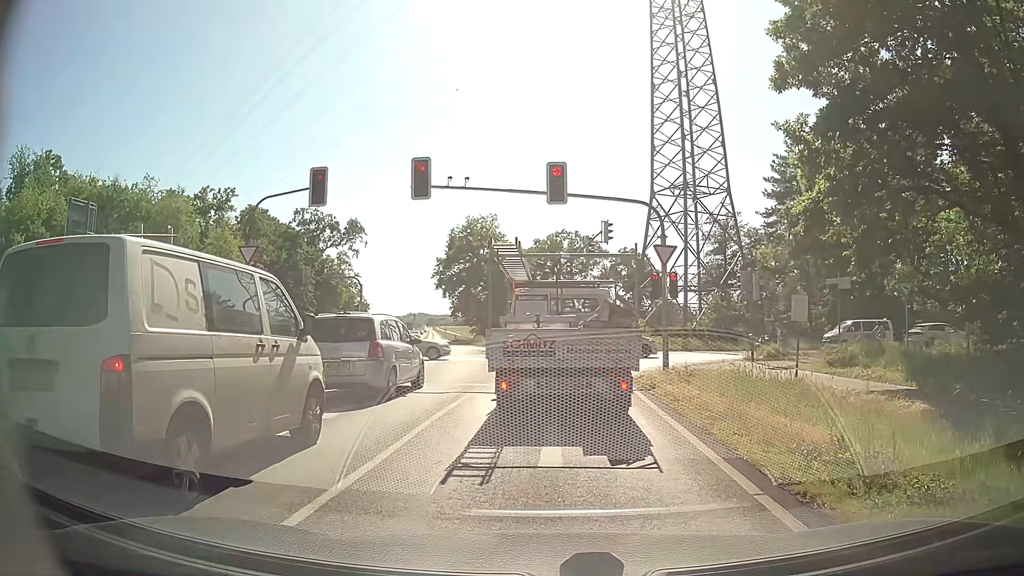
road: secondary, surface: asphalt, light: Day
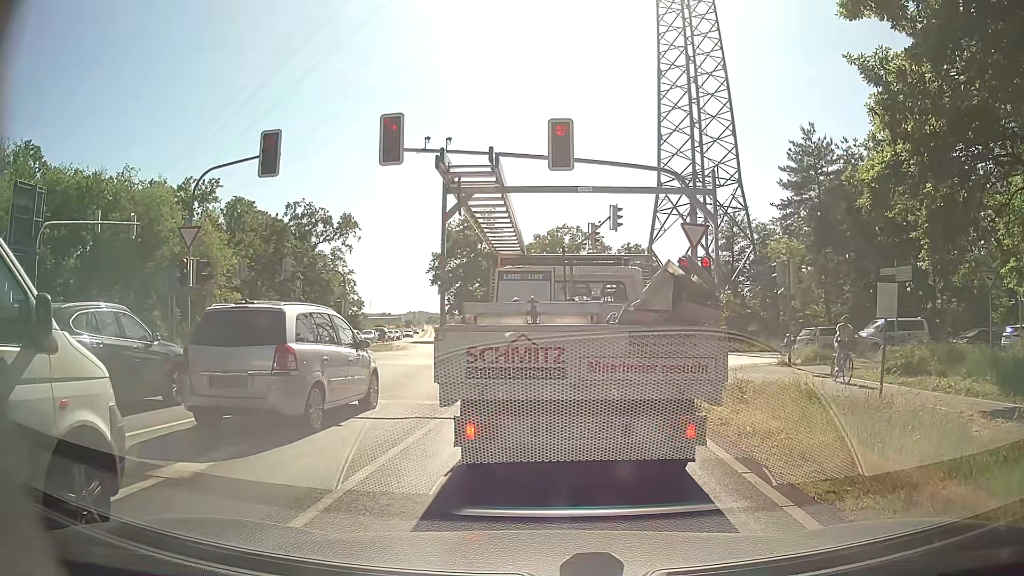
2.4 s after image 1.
(-0.1, +4.2) m; -2°
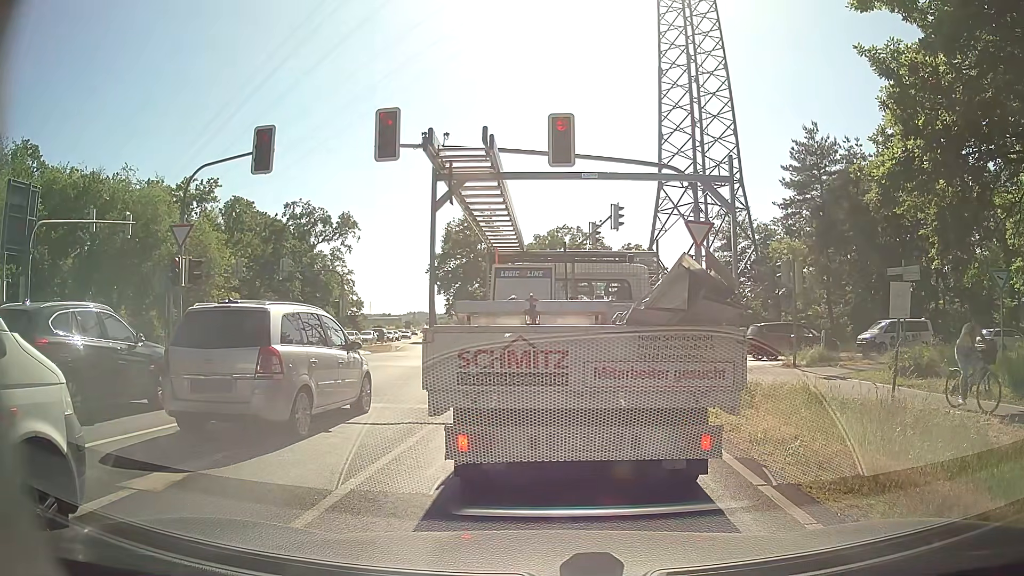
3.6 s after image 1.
(0.0, +0.5) m; 0°
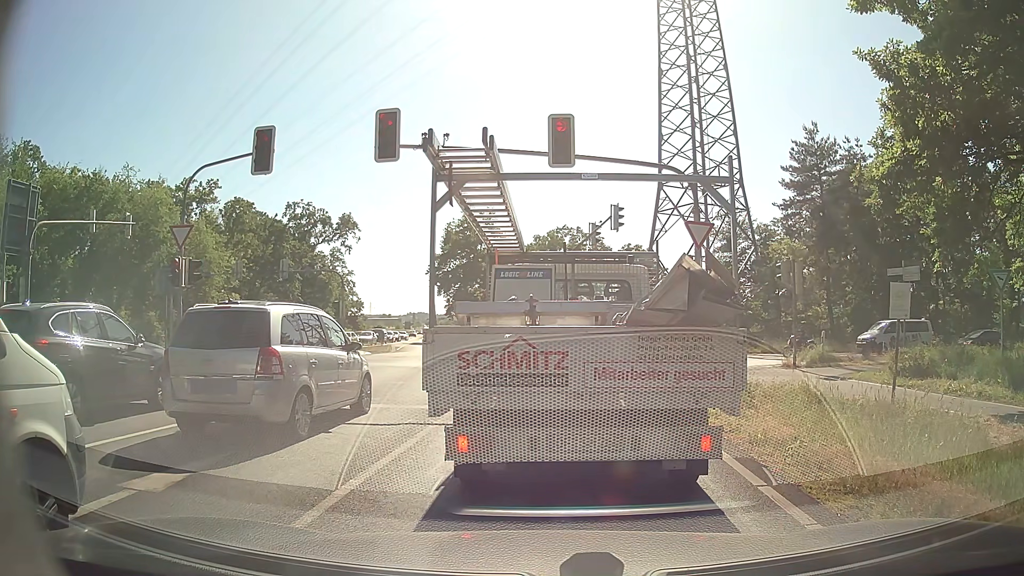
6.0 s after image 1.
(0.0, +0.1) m; 0°
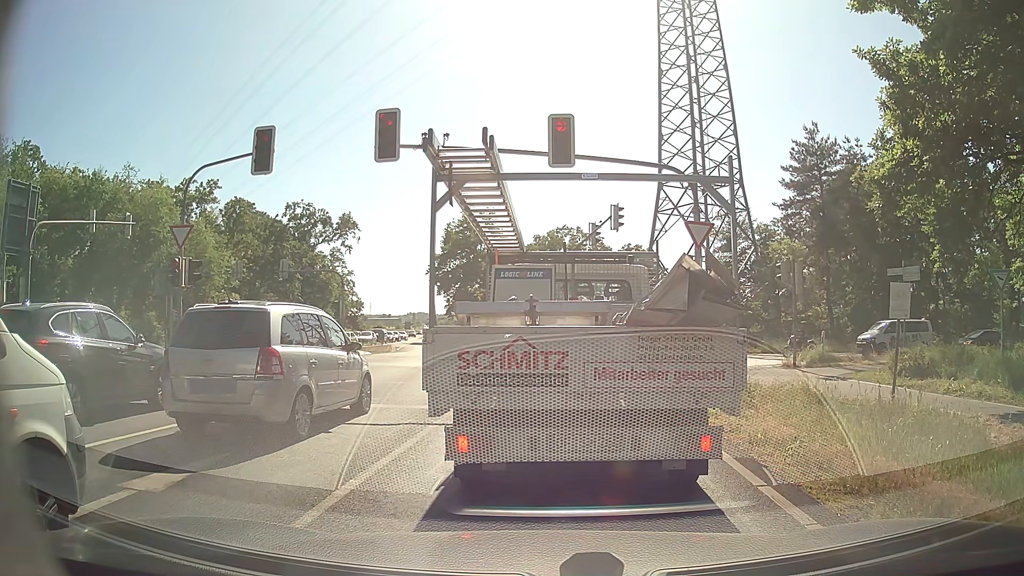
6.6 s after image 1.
(0.0, 0.0) m; 0°
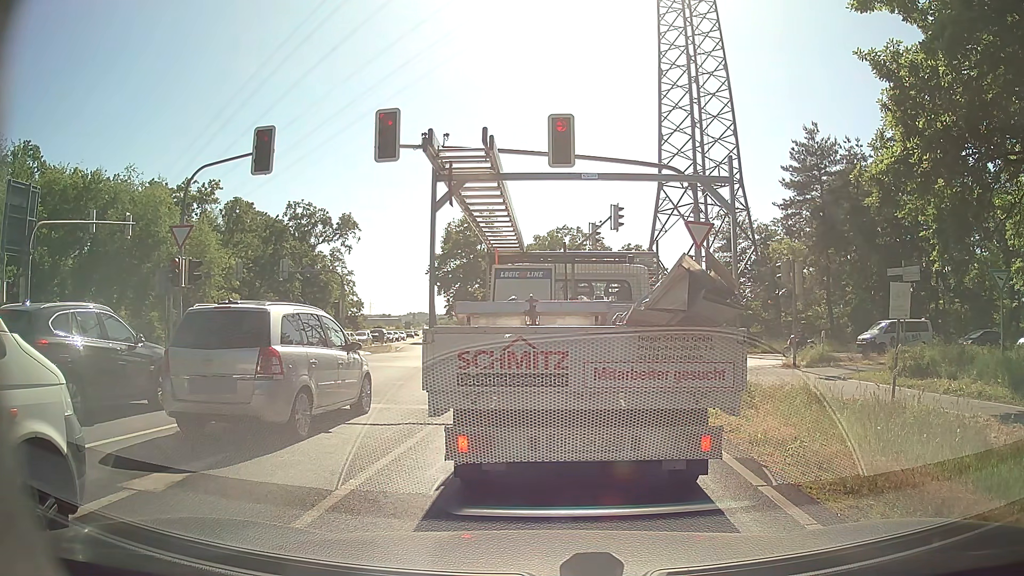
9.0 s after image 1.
(0.0, 0.0) m; 0°
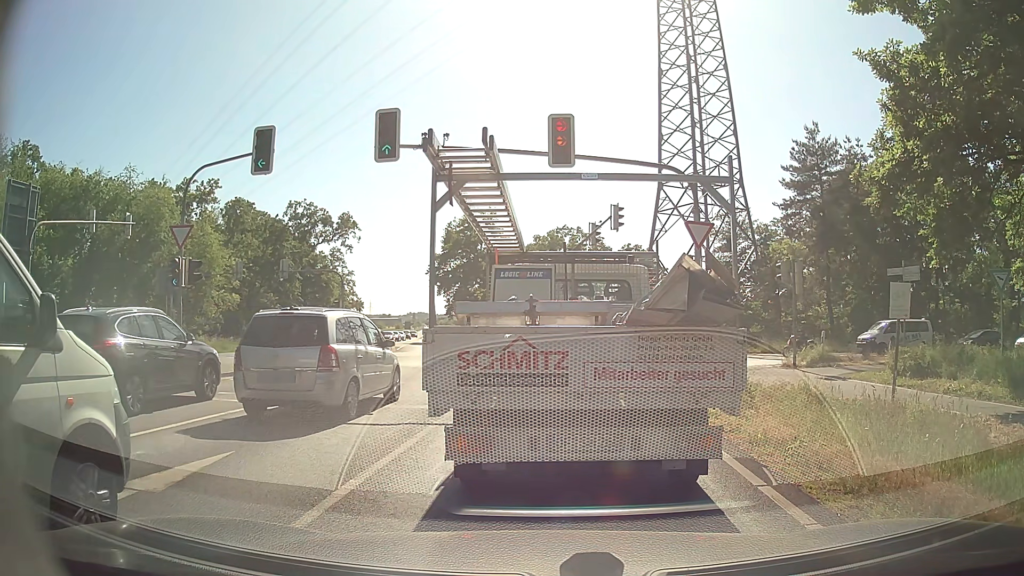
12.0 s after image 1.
(0.0, 0.0) m; 0°
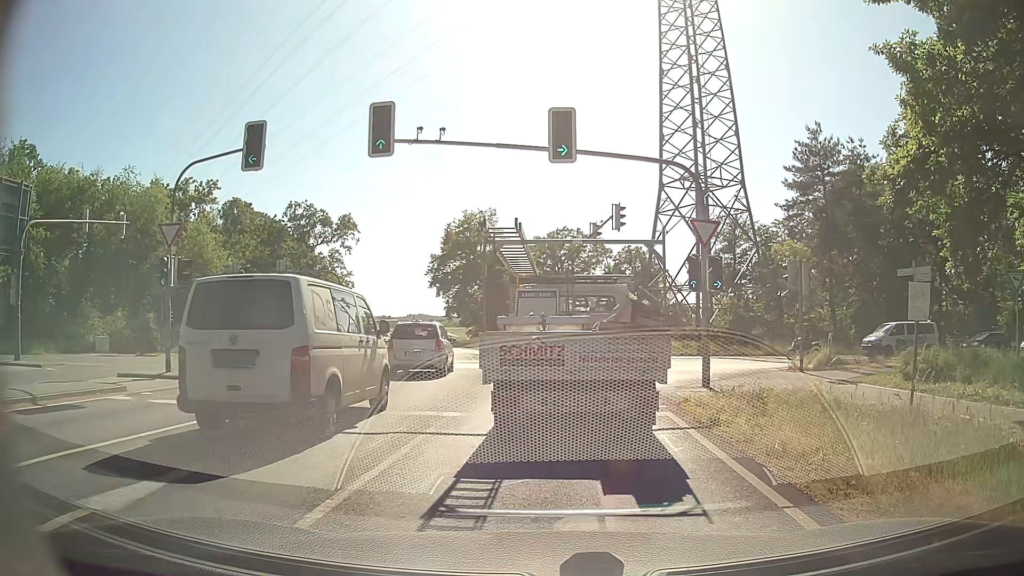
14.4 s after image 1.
(0.0, +0.7) m; 0°
